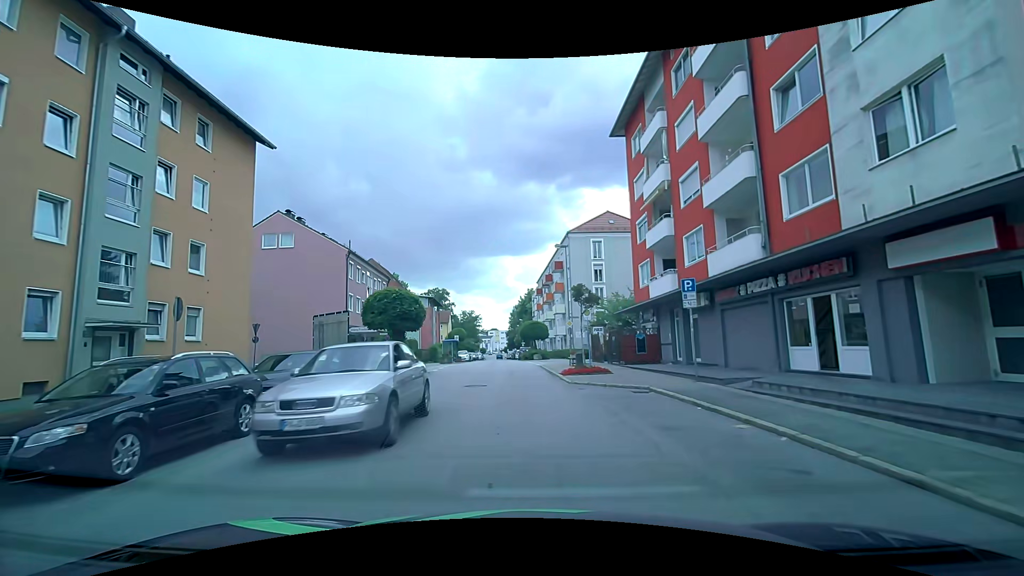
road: tertiary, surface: asphalt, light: Day
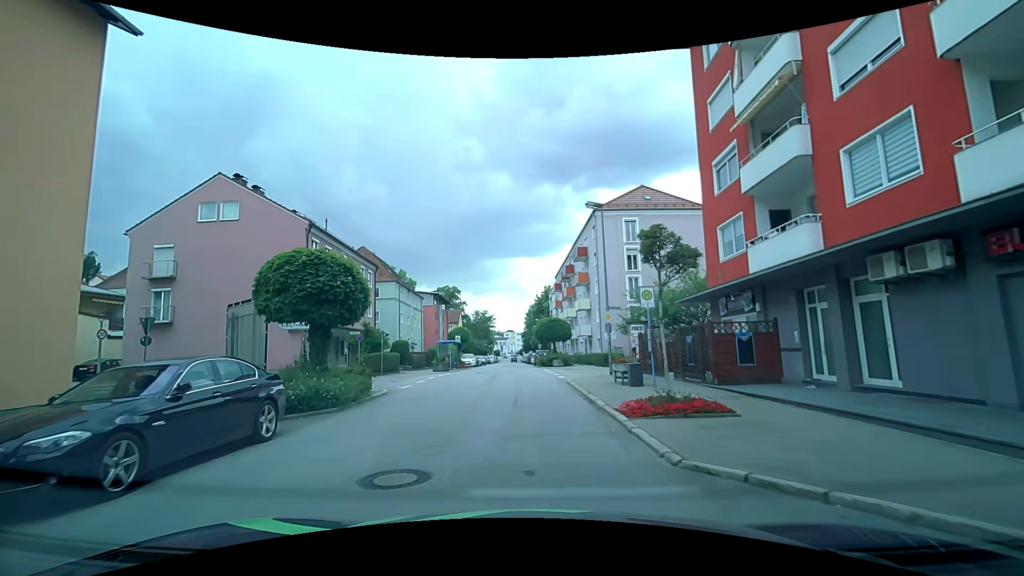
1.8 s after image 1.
(+0.2, +10.6) m; -1°
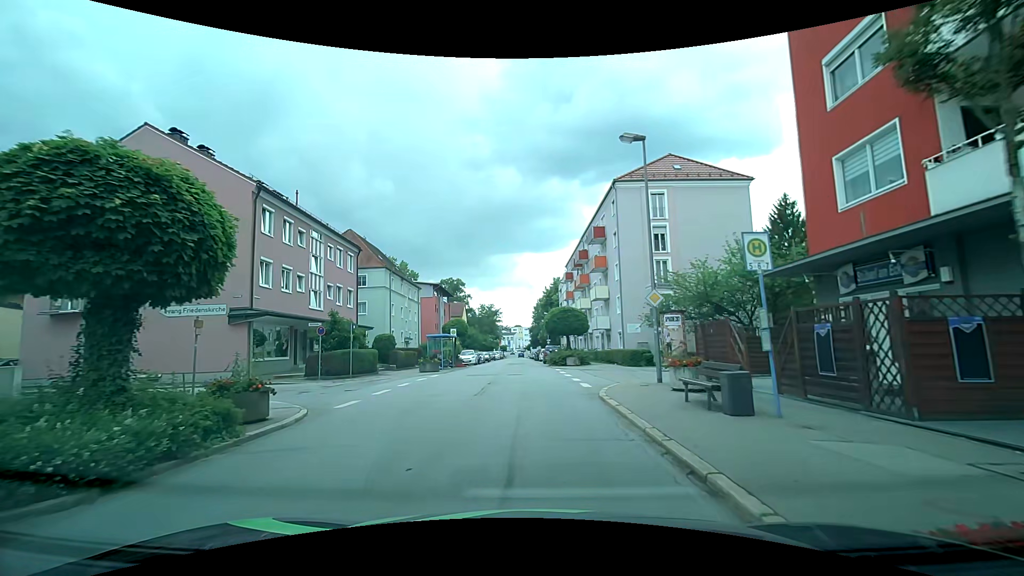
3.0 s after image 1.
(0.0, +7.2) m; +1°
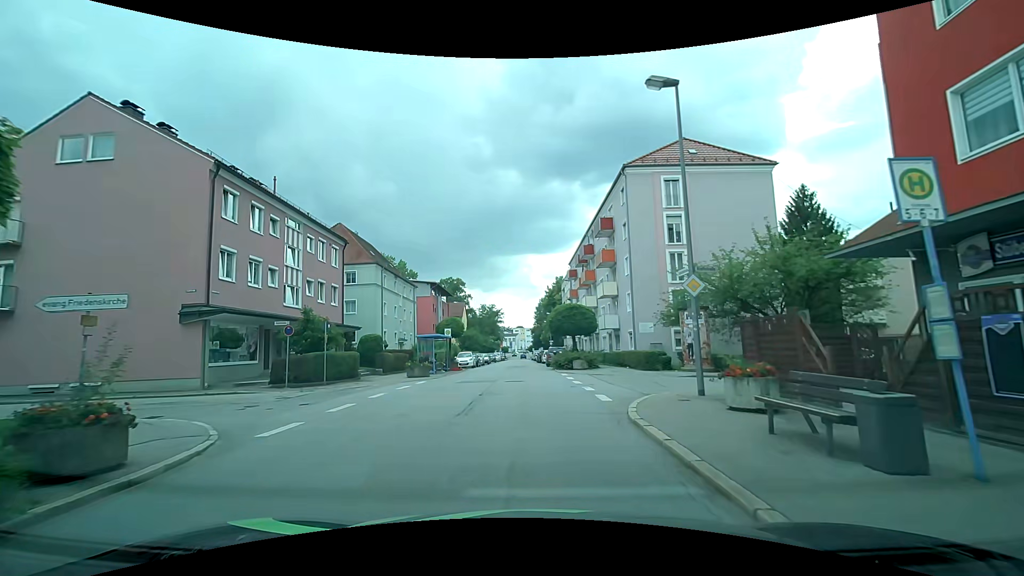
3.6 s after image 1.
(-0.1, +3.5) m; -1°
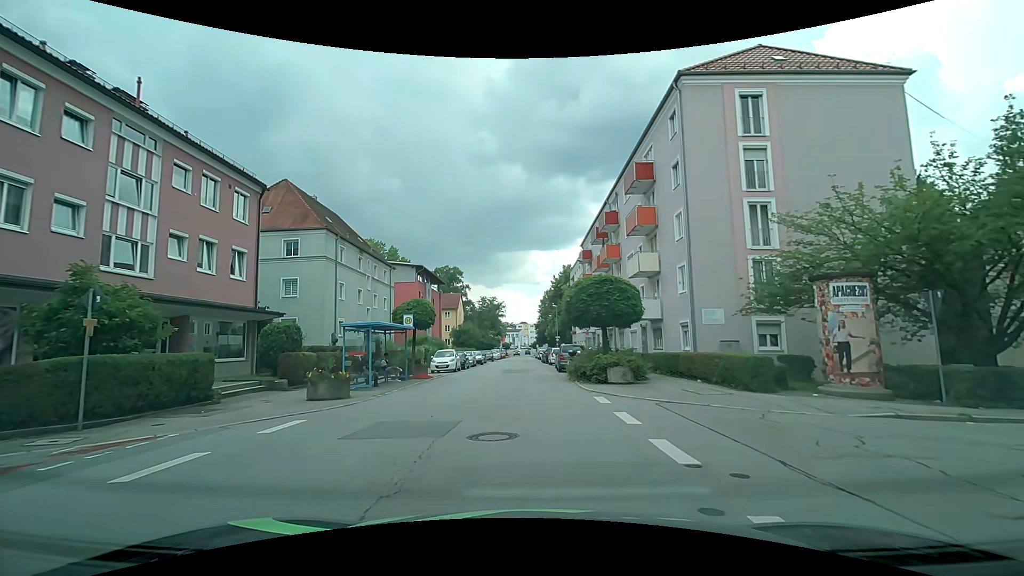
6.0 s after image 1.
(-0.1, +12.2) m; -2°
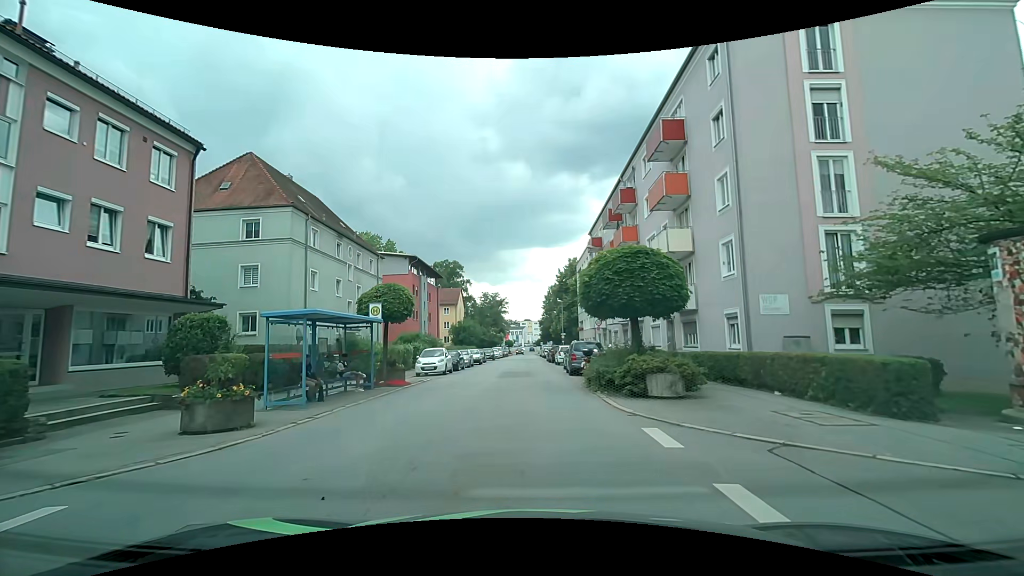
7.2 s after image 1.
(+0.1, +5.4) m; 0°
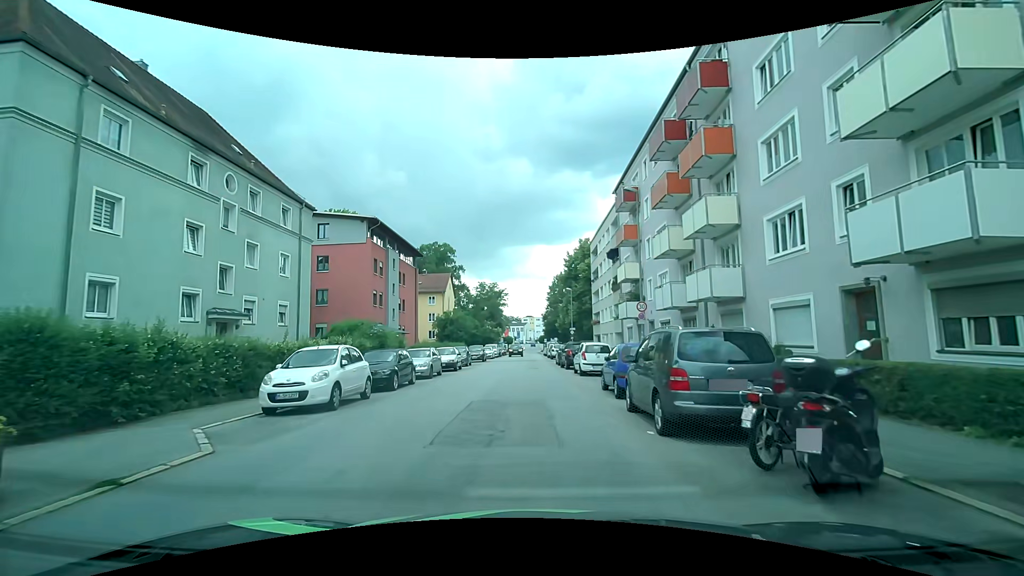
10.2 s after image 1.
(-0.1, +16.0) m; 0°
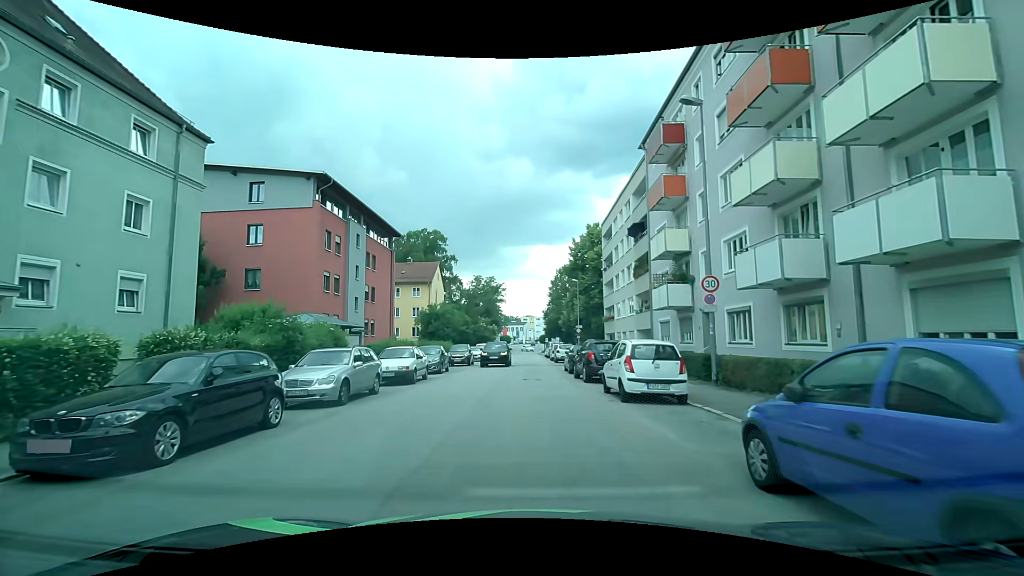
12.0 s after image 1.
(0.0, +10.6) m; +1°
(0, +10) (0, +20) (-1, +30) (-1, +40) (-1, +50) (-1, +60) (-1, +70) (-1, +80) (-1, +90) (-1, +100) m
